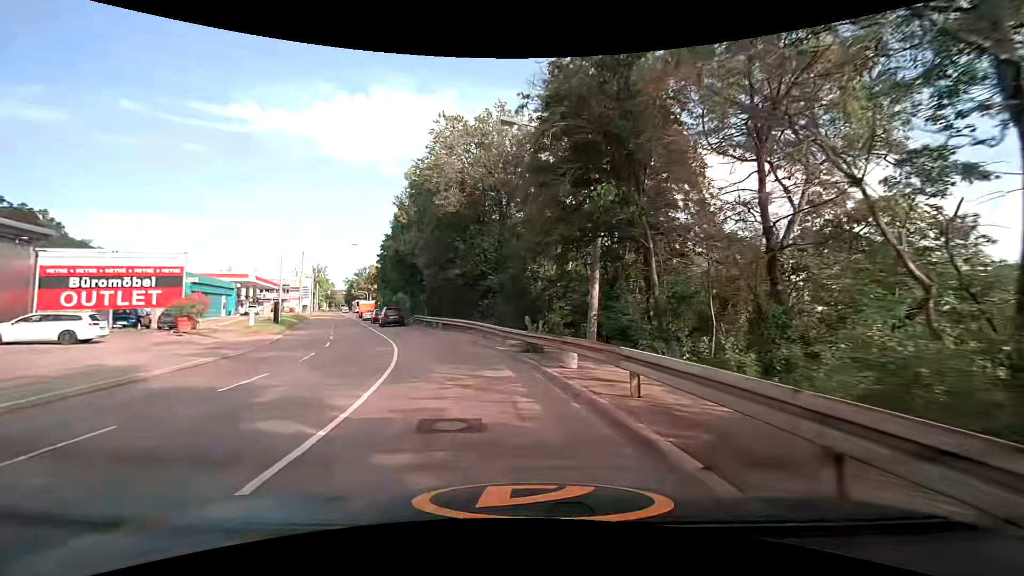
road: secondary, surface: asphalt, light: Day
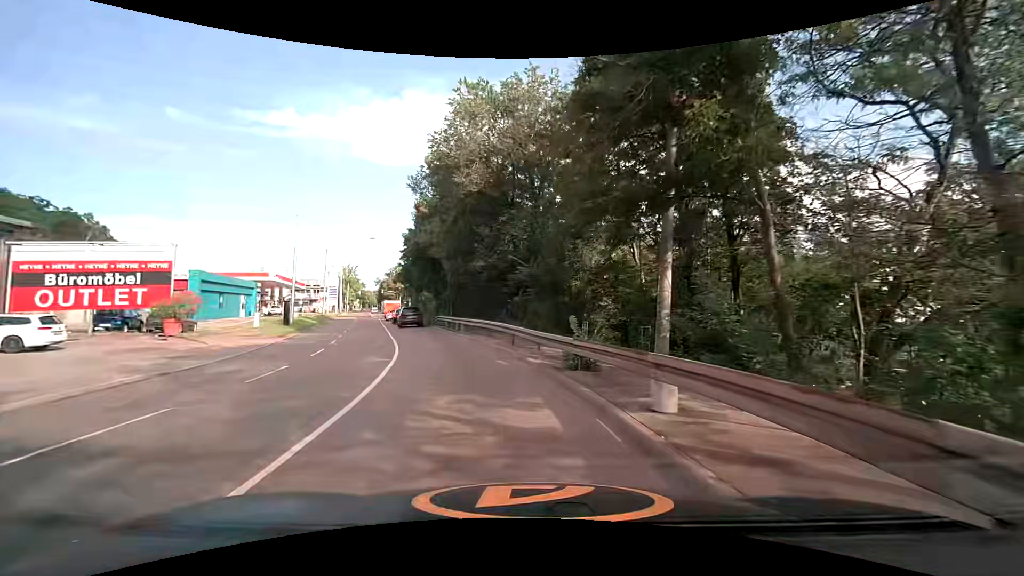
(-0.3, +5.0) m; -4°
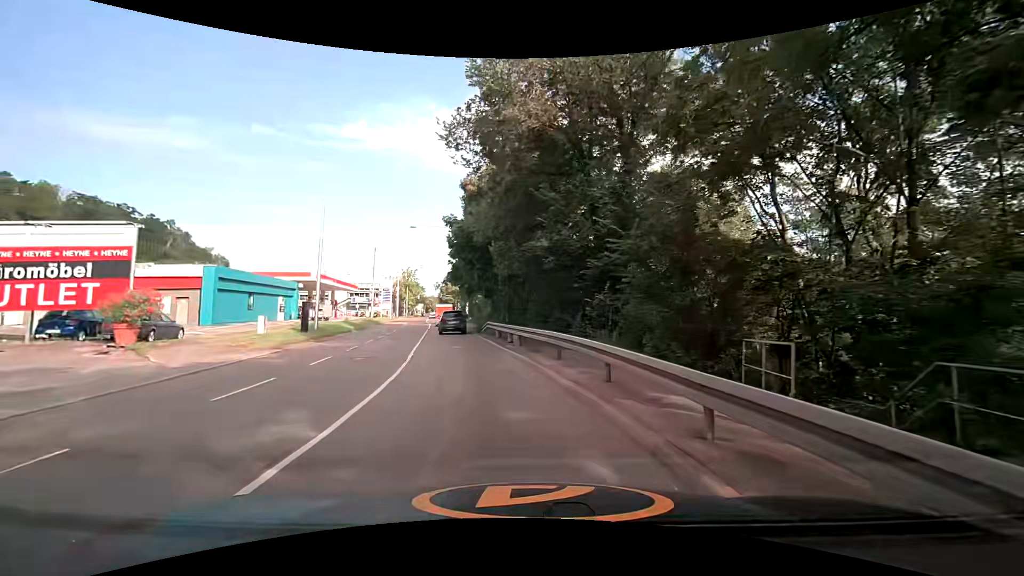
(-0.7, +8.9) m; -7°
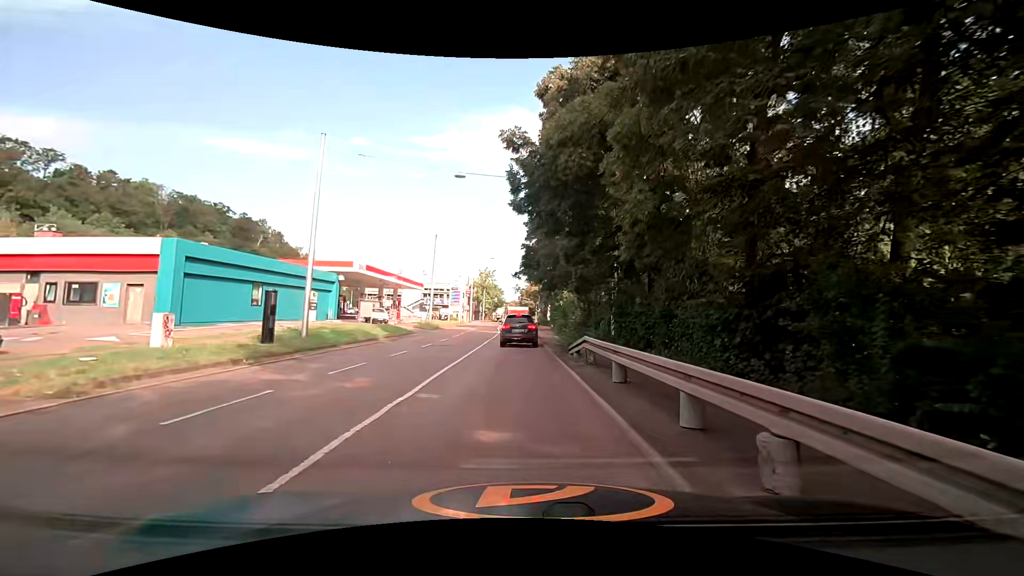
(-1.4, +14.6) m; -11°
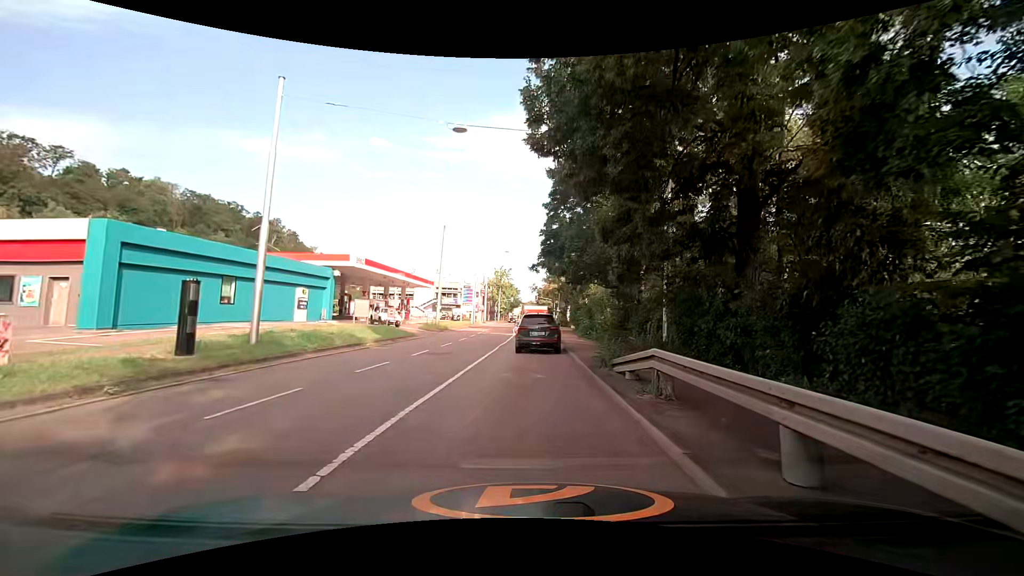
(0.0, +5.6) m; 0°
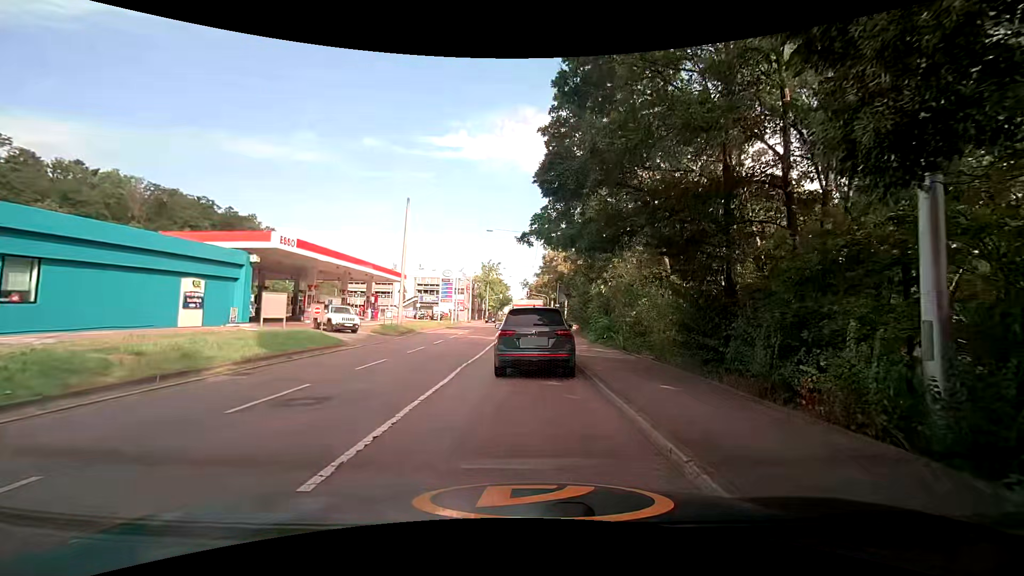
(0.0, +11.2) m; 0°
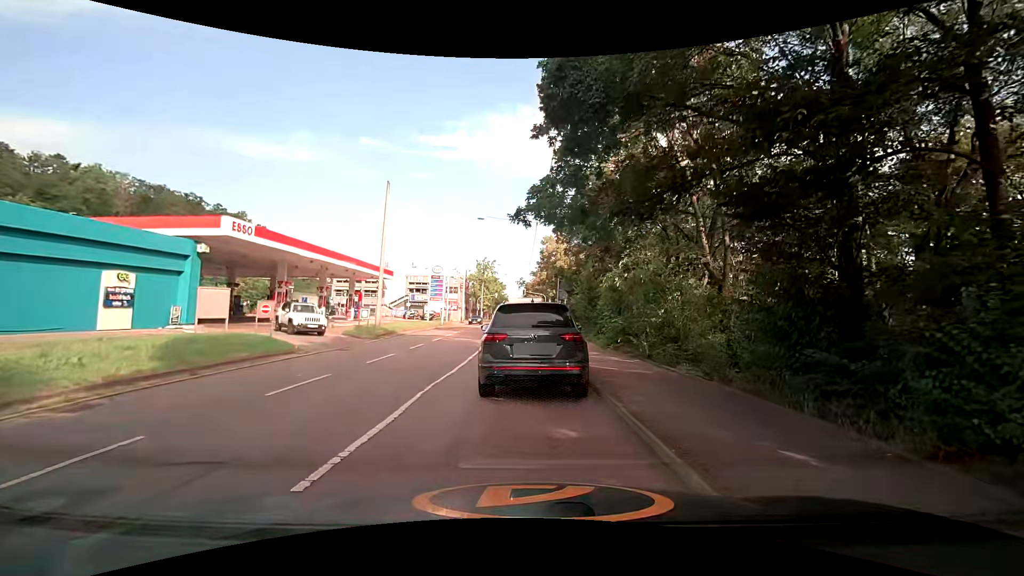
(0.0, +4.5) m; +1°
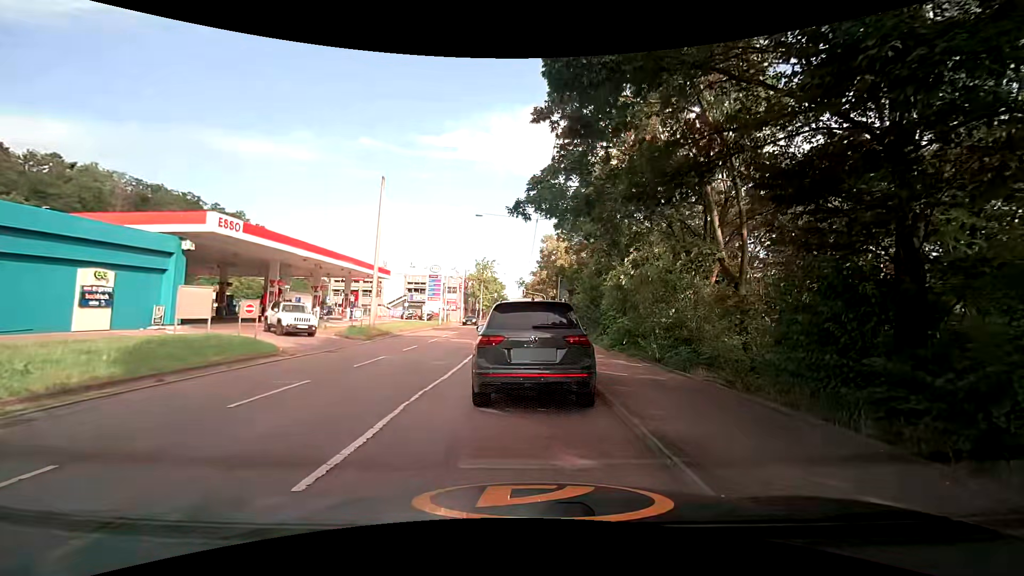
(0.0, +1.1) m; +2°
